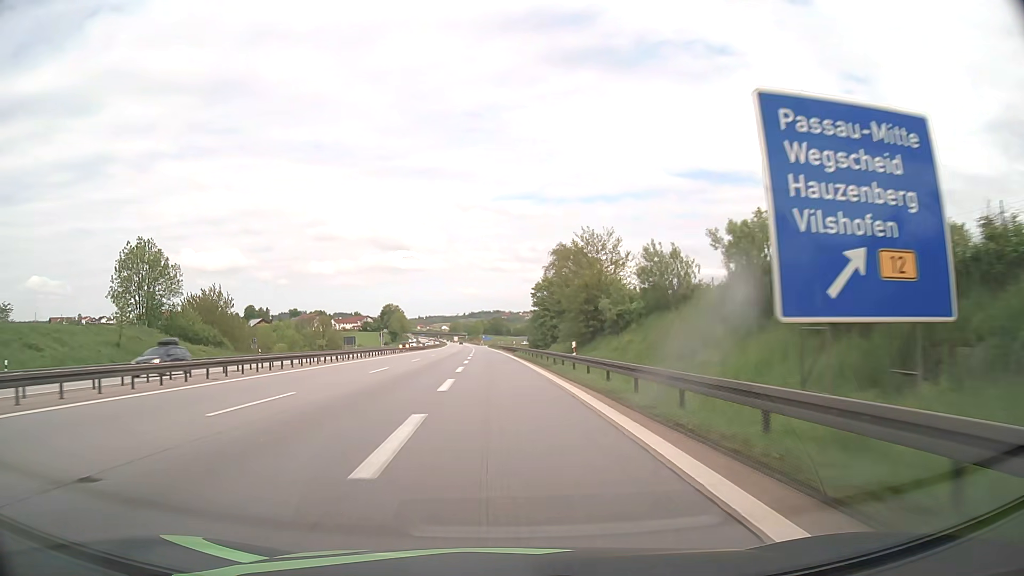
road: motorway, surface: asphalt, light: Day
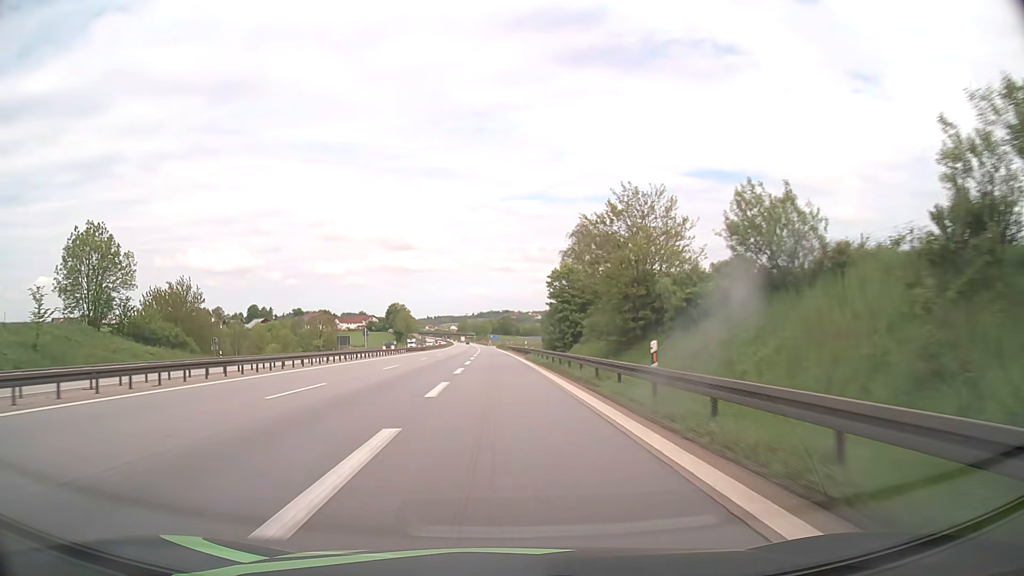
(-0.1, +14.1) m; -1°
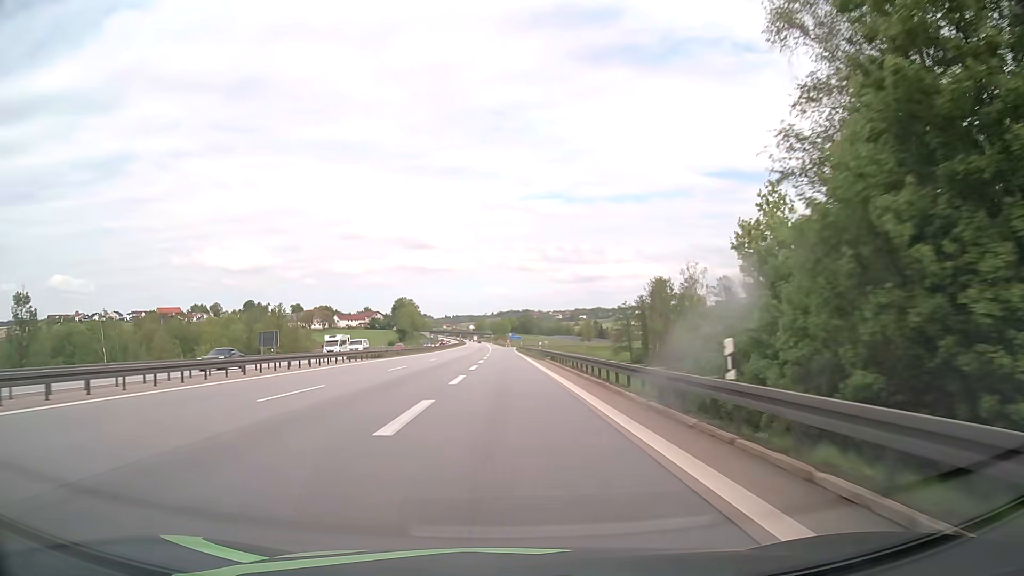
(-0.9, +54.9) m; -2°
(0, +10) (0, +20) (0, +30) (0, +40) (0, +50) (0, +60) (0, +70) (0, +80) (-1, +90) (-1, +100) m
